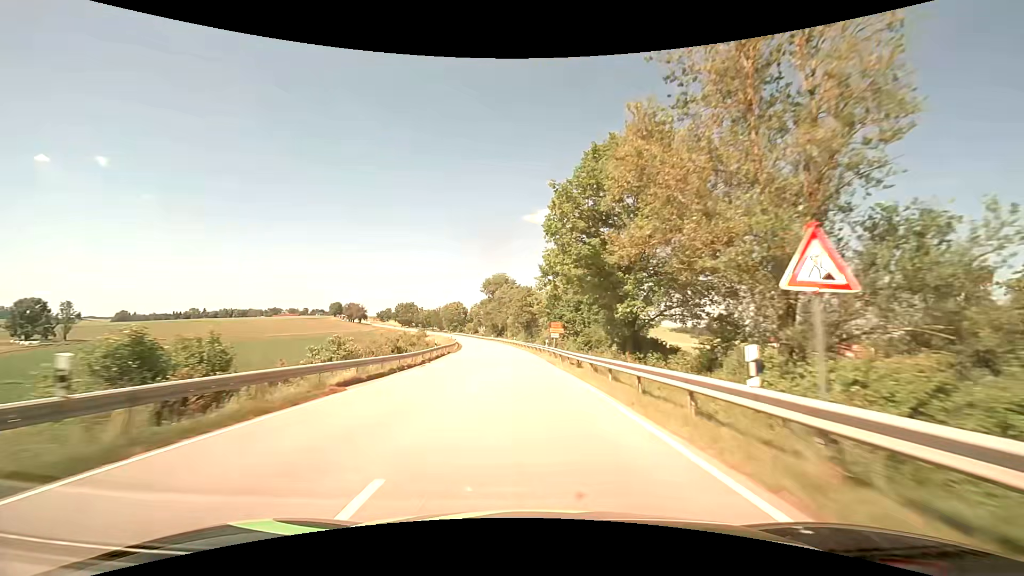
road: secondary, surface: asphalt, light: Day
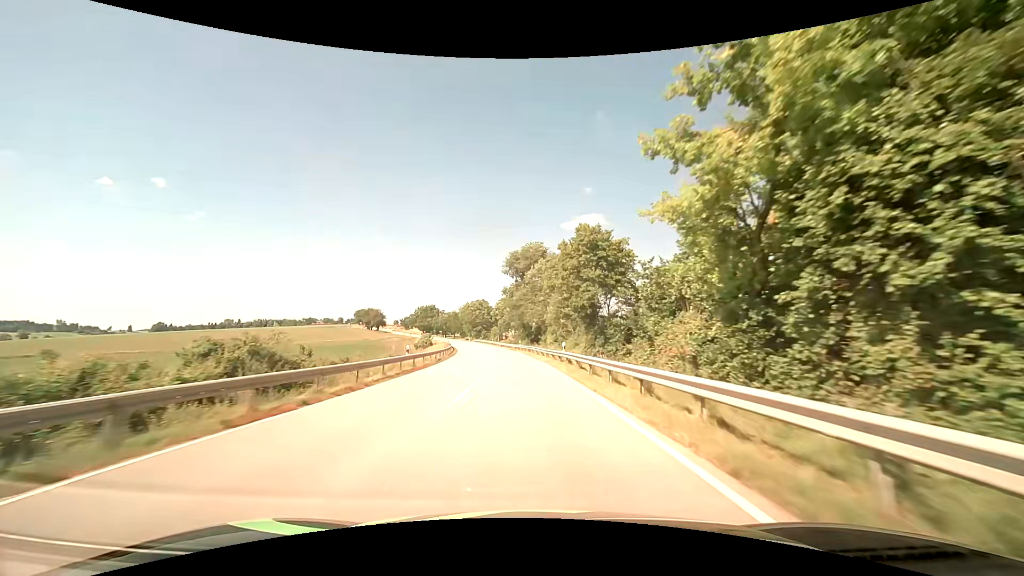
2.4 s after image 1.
(-2.1, +48.9) m; -5°
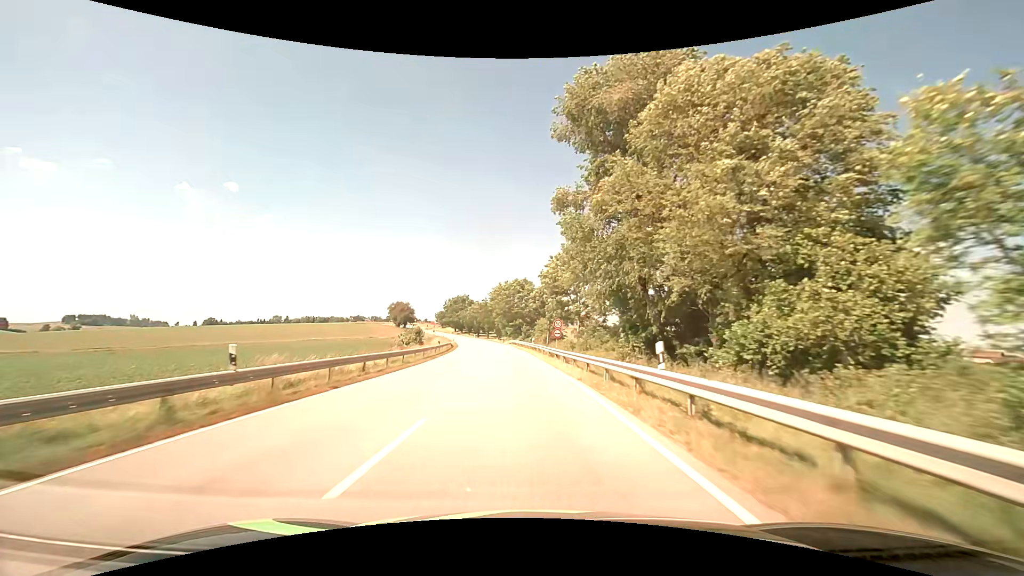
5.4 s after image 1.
(-2.9, +55.2) m; -6°
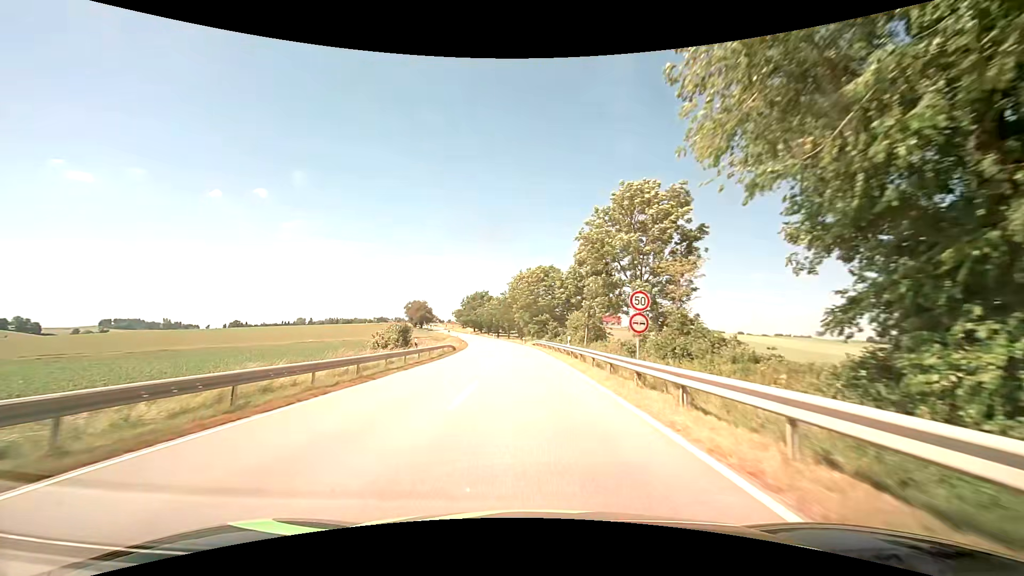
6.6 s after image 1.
(-0.5, +18.5) m; -3°
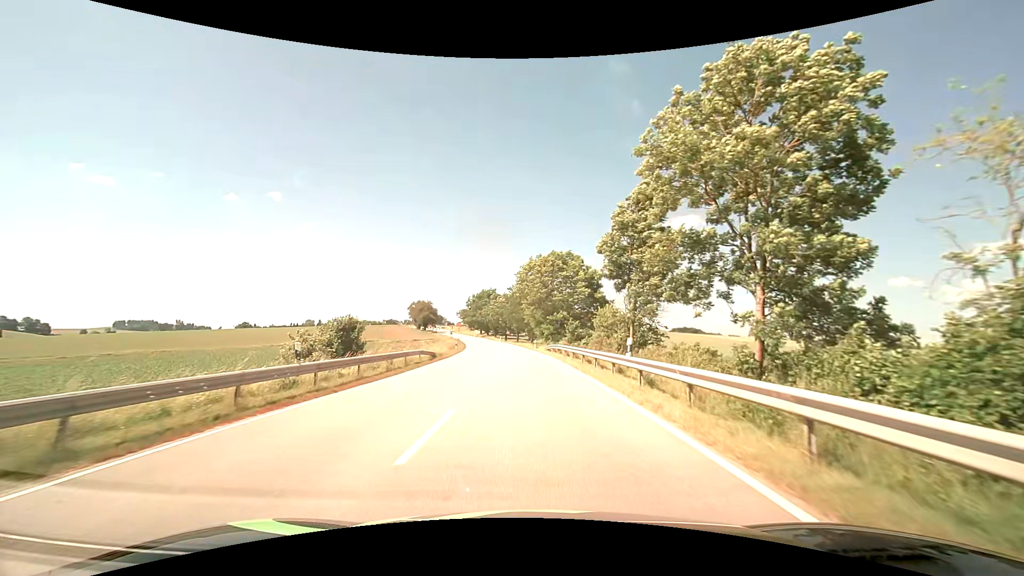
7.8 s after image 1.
(-0.2, +15.9) m; -1°
